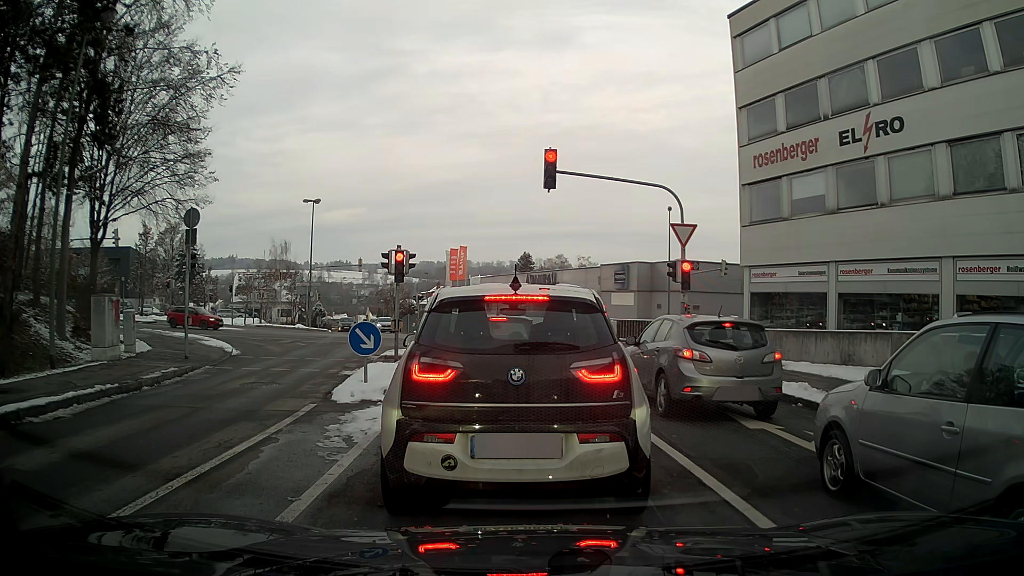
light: Day
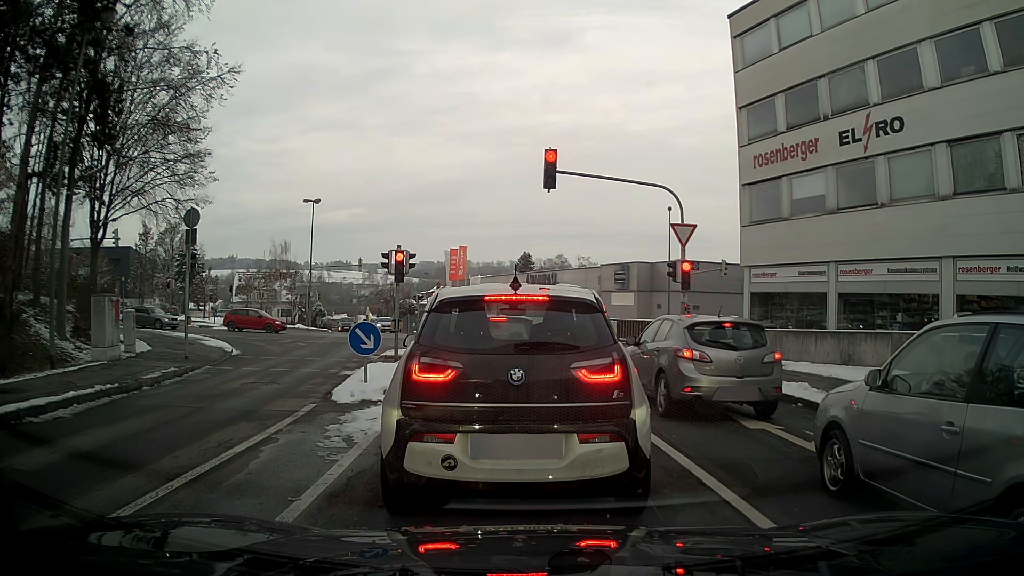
(0.0, 0.0) m; 0°
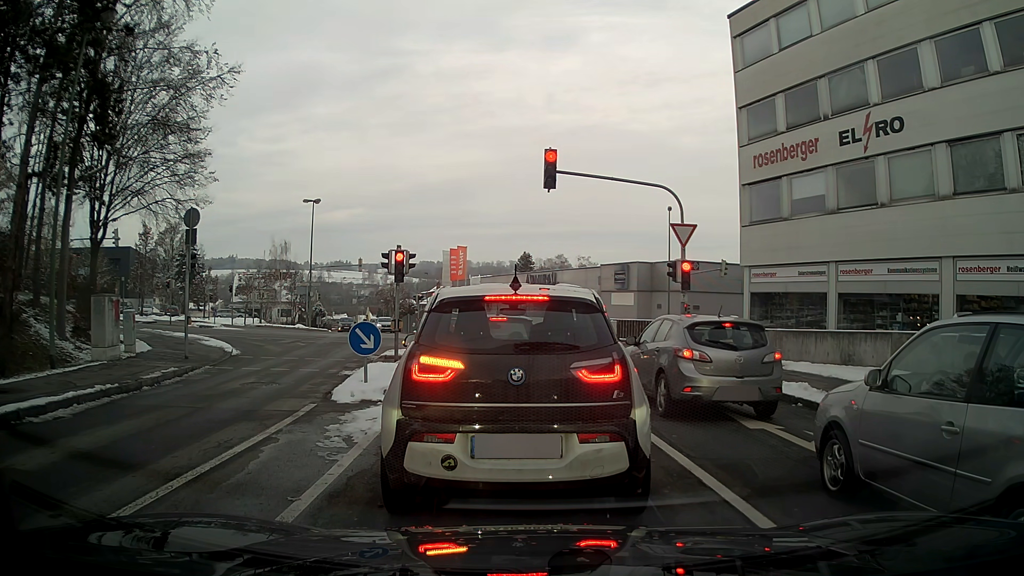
(0.0, 0.0) m; 0°
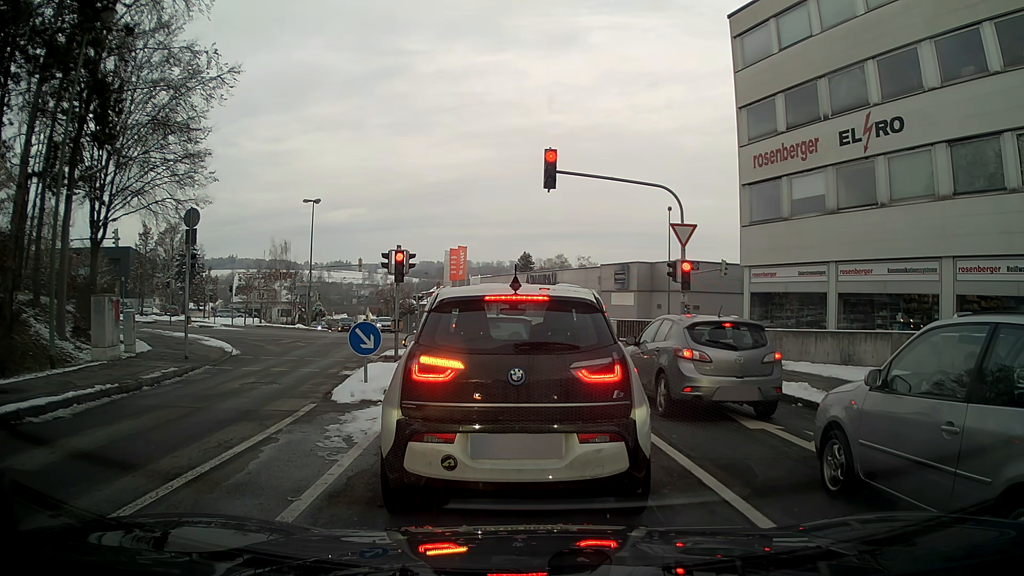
(0.0, 0.0) m; 0°
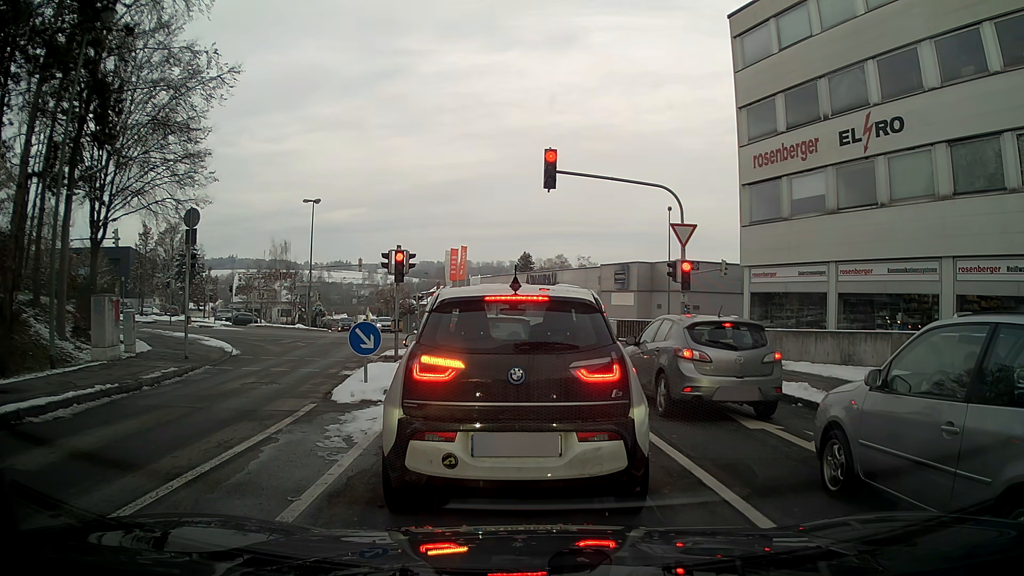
(0.0, 0.0) m; 0°
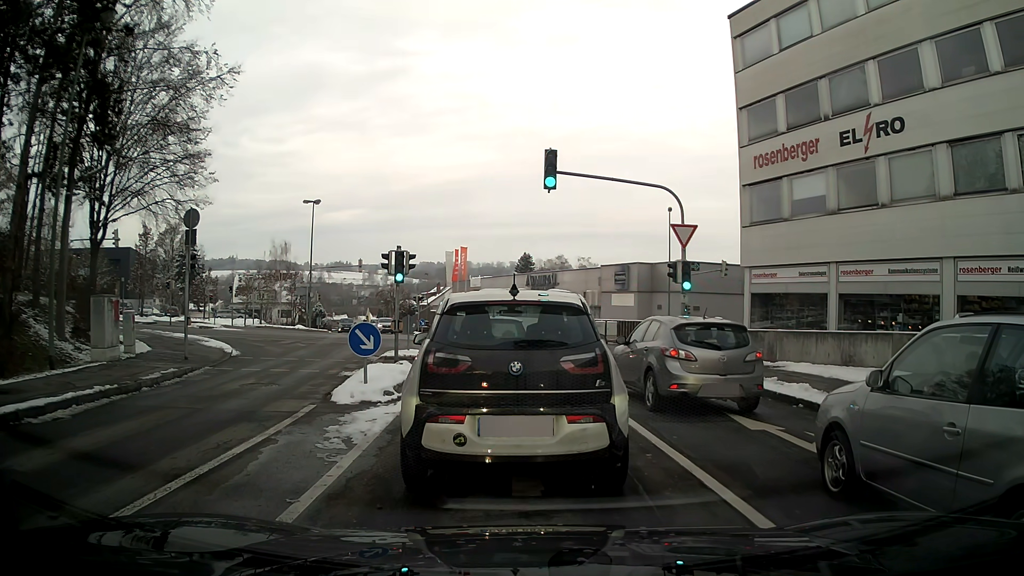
(0.0, 0.0) m; 0°
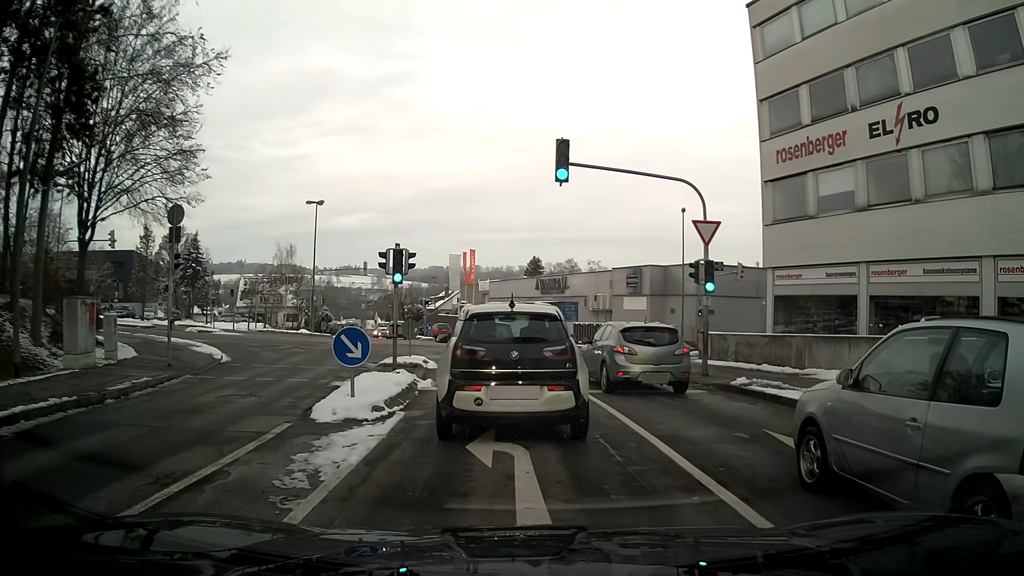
(0.0, +1.7) m; -1°
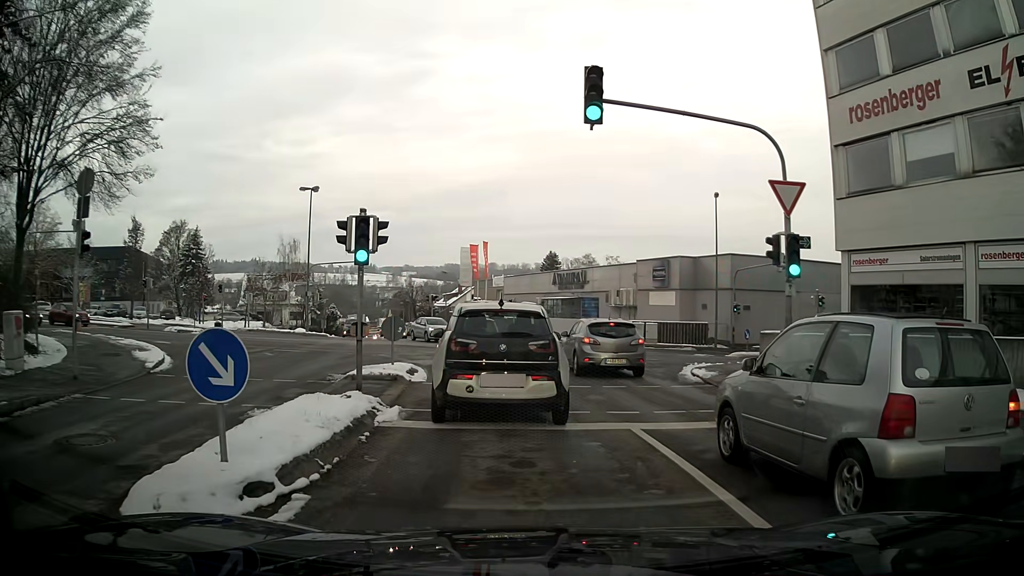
(+0.1, +5.2) m; +1°
